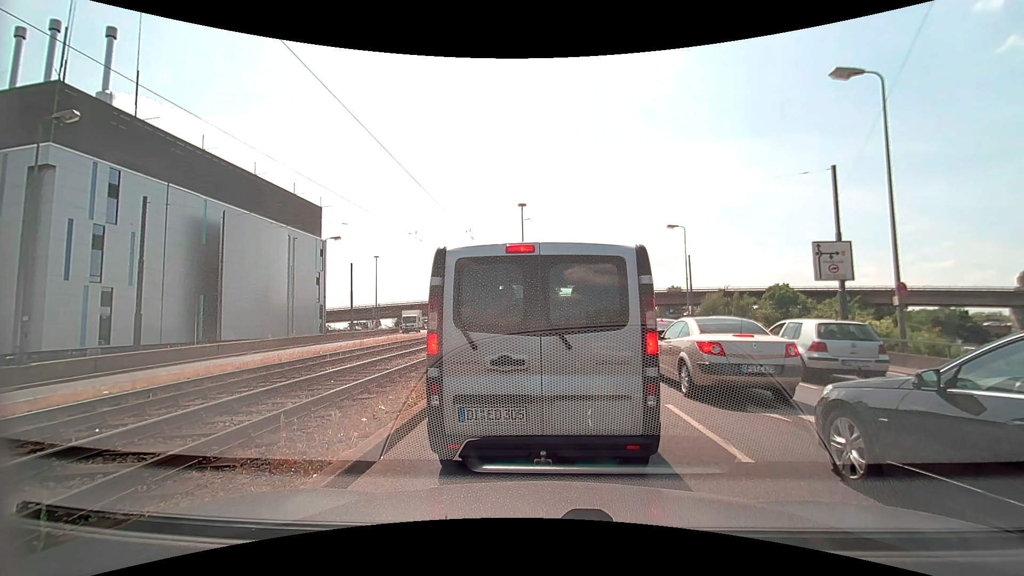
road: primary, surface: asphalt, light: Day
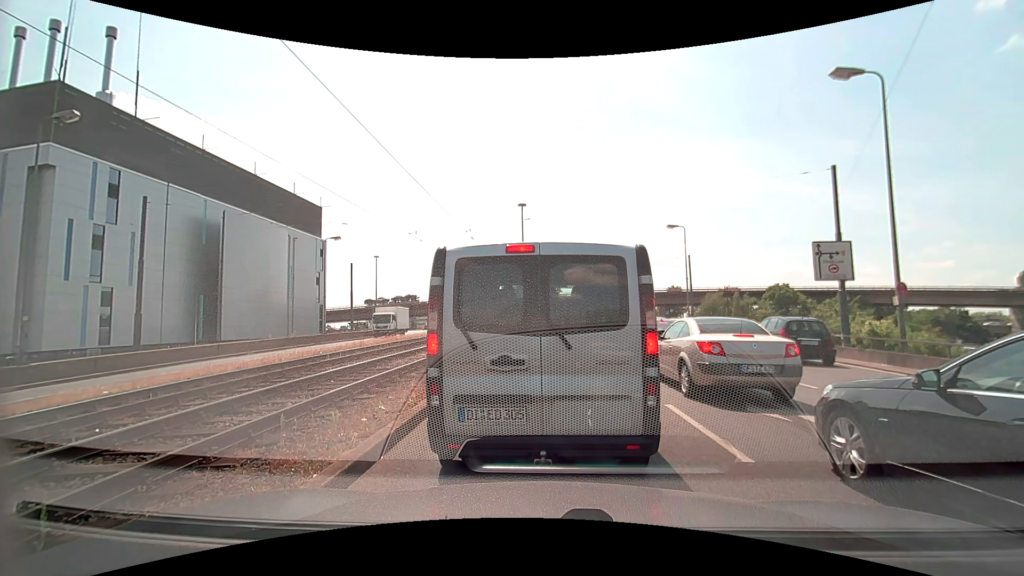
(0.0, 0.0) m; 0°
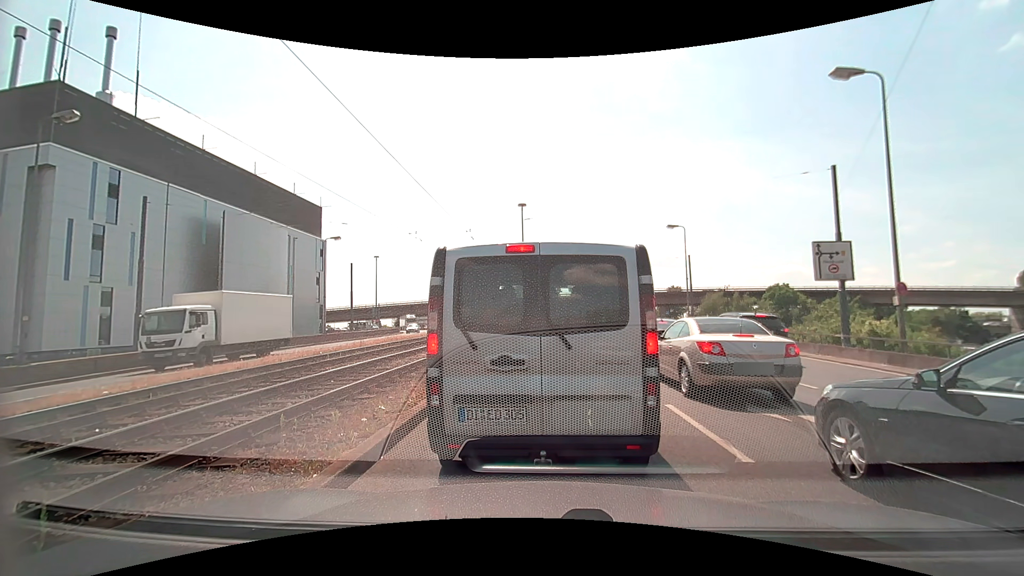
(0.0, 0.0) m; 0°
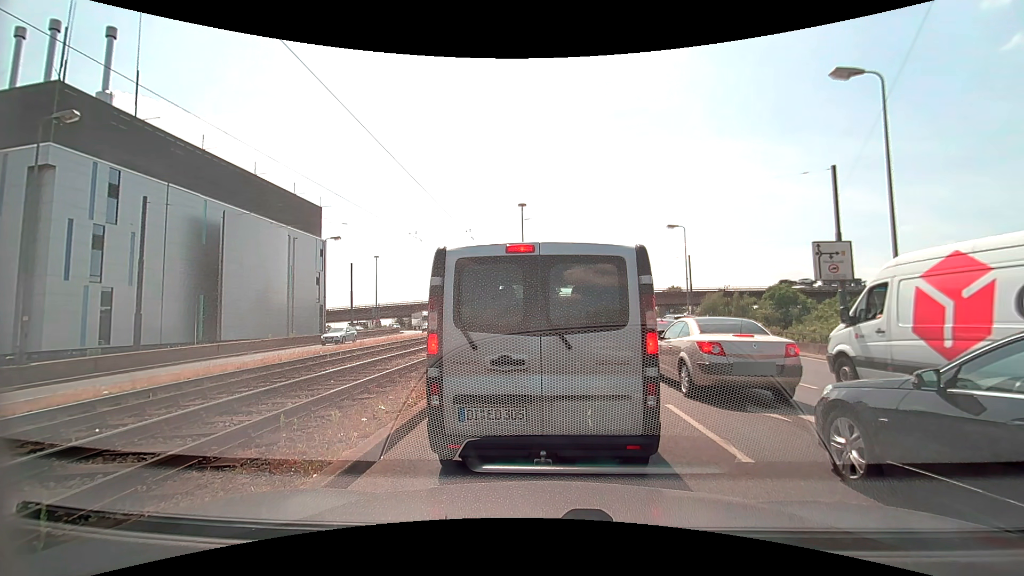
(0.0, 0.0) m; 0°
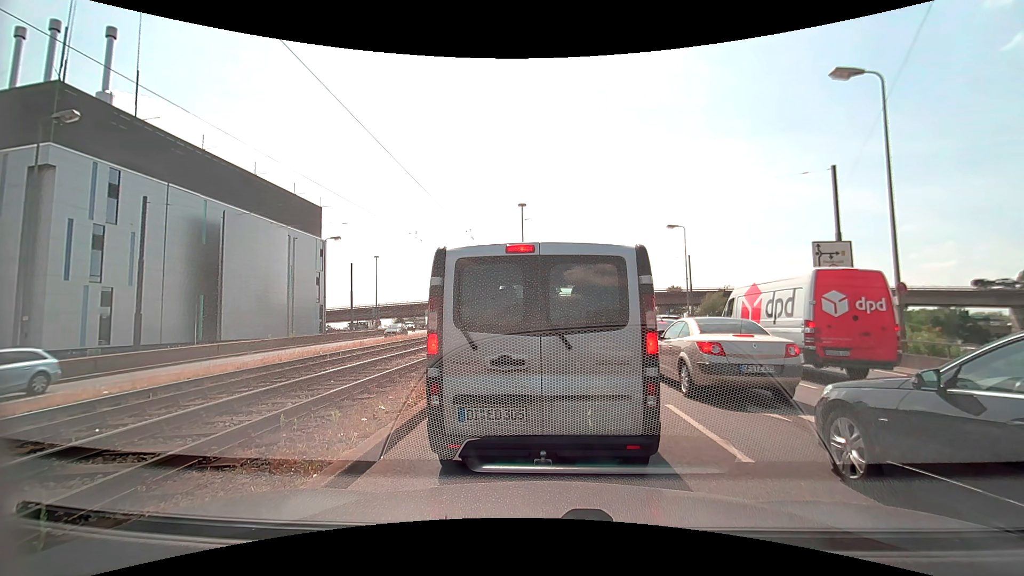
(0.0, 0.0) m; 0°
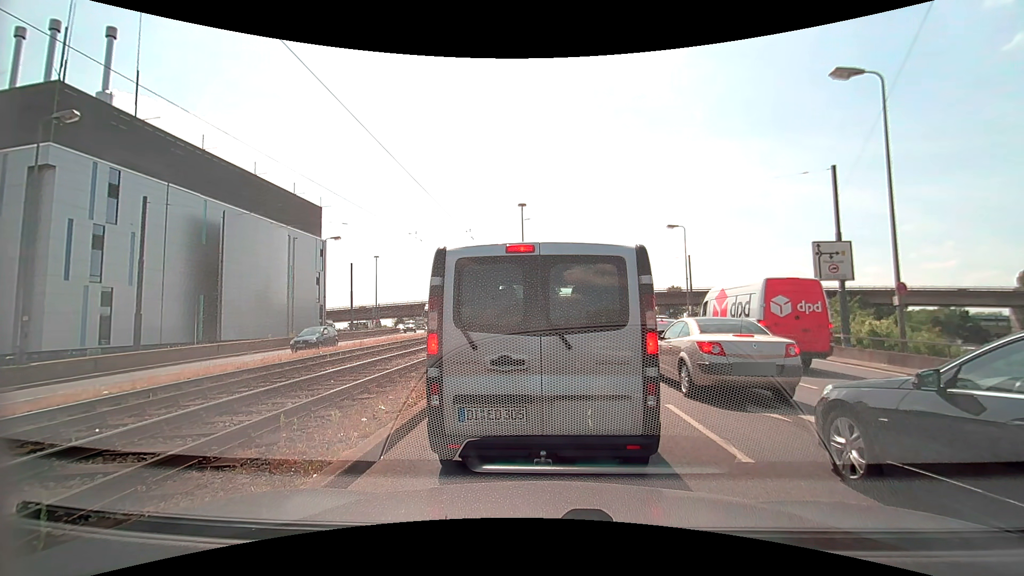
(0.0, 0.0) m; 0°
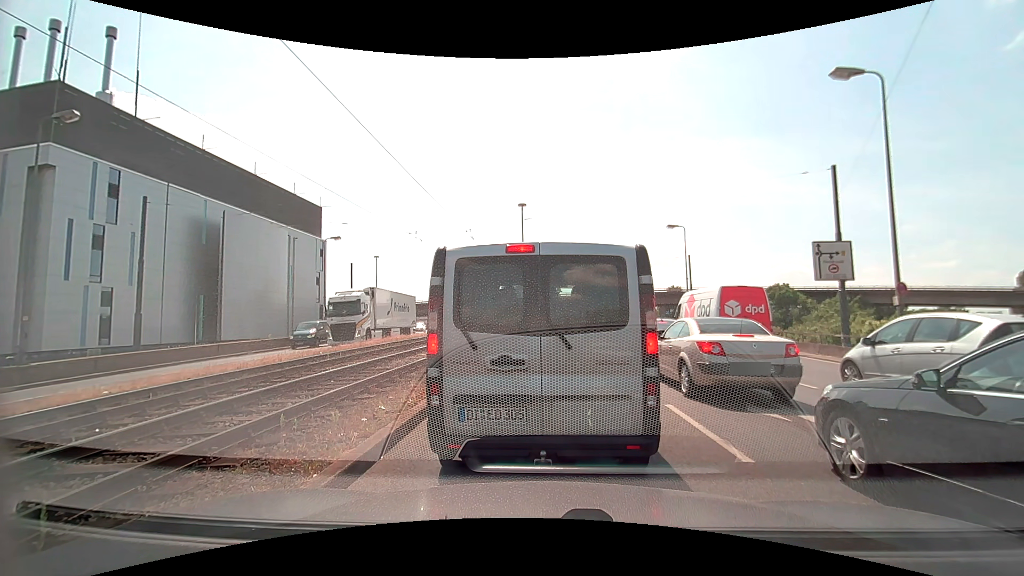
(0.0, 0.0) m; 0°
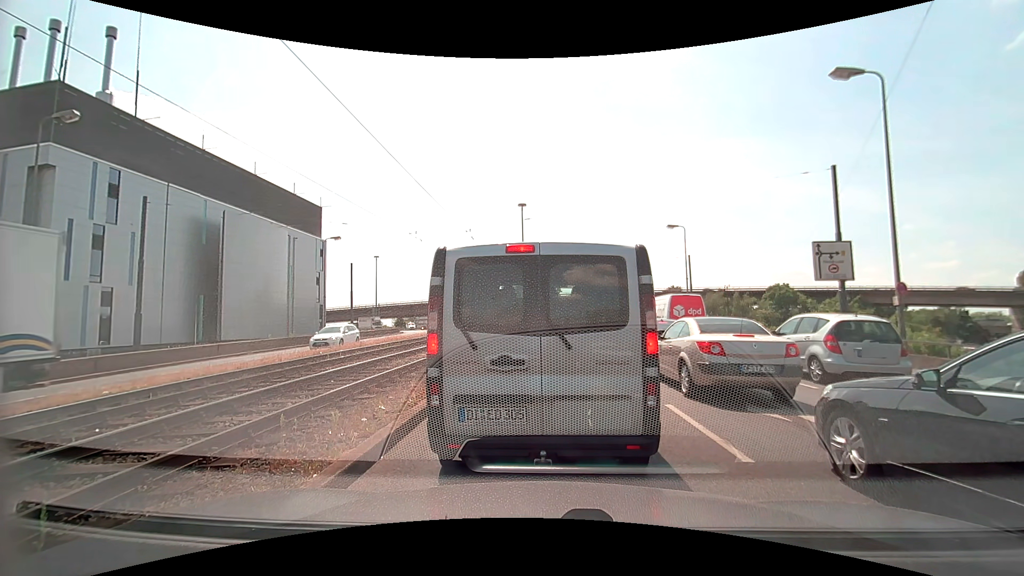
(0.0, 0.0) m; 0°
